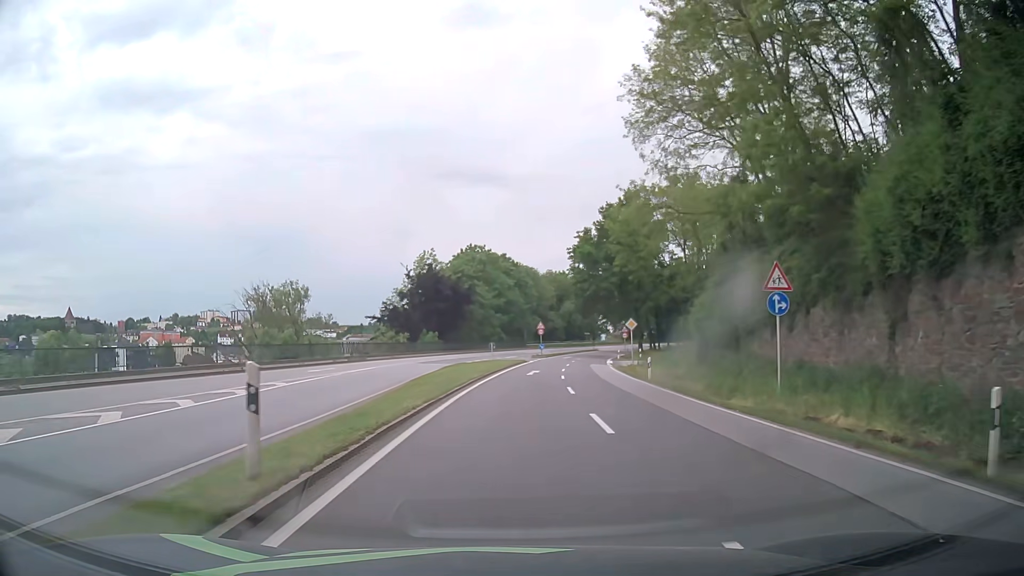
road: primary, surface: asphalt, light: Day
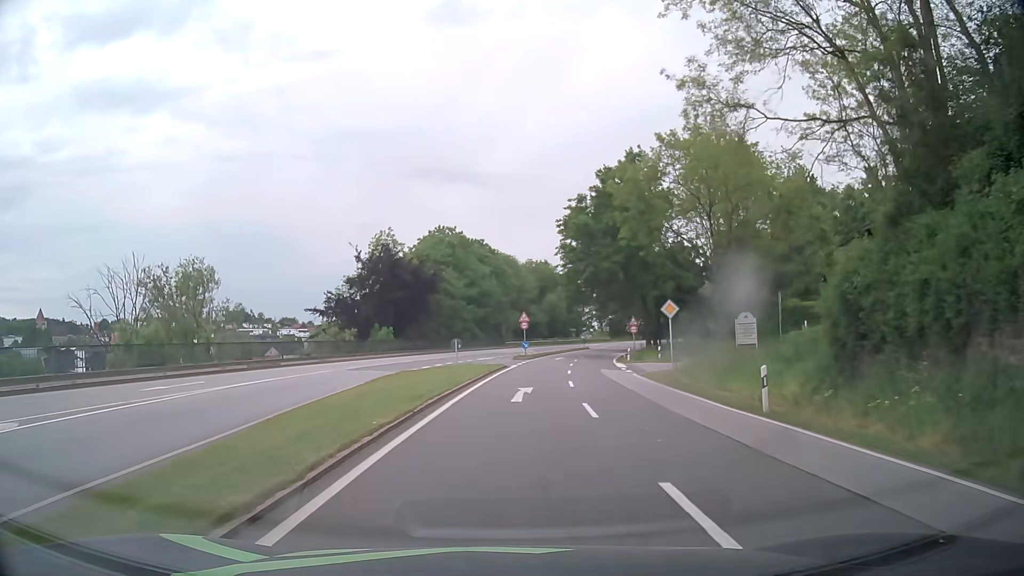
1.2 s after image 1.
(+0.2, +16.0) m; +2°
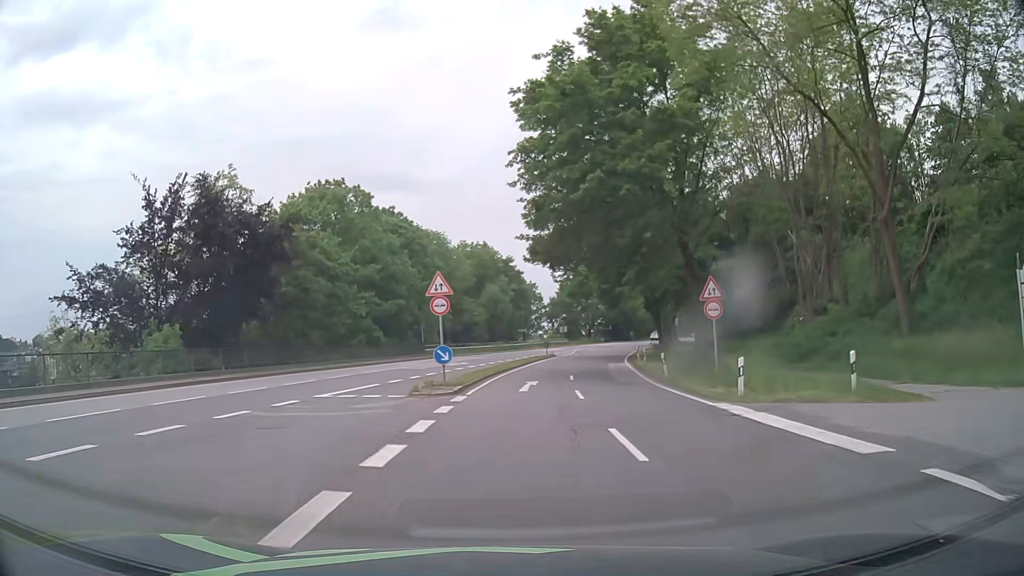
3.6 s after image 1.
(+1.4, +32.1) m; +5°
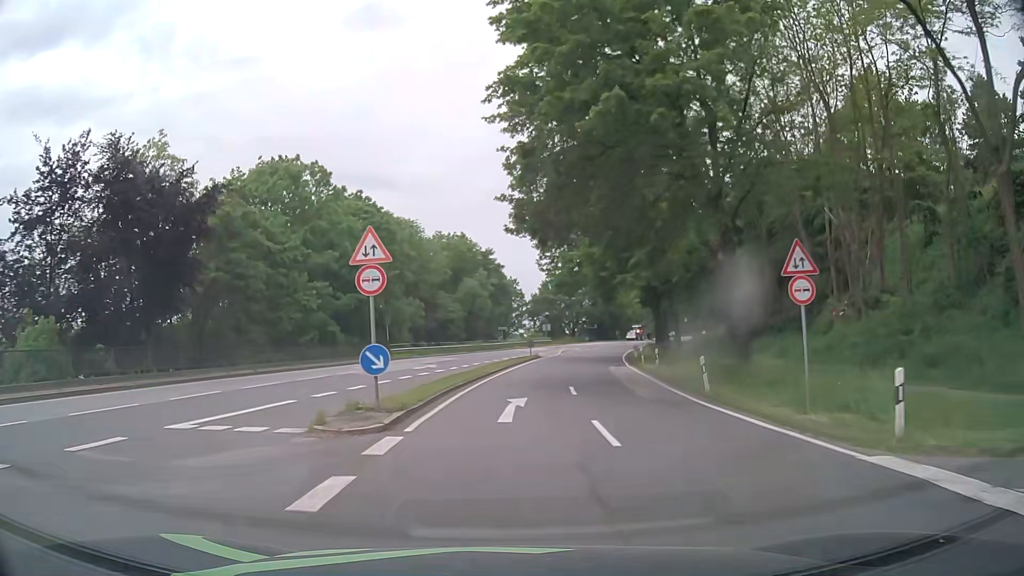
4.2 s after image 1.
(+0.1, +8.0) m; +2°
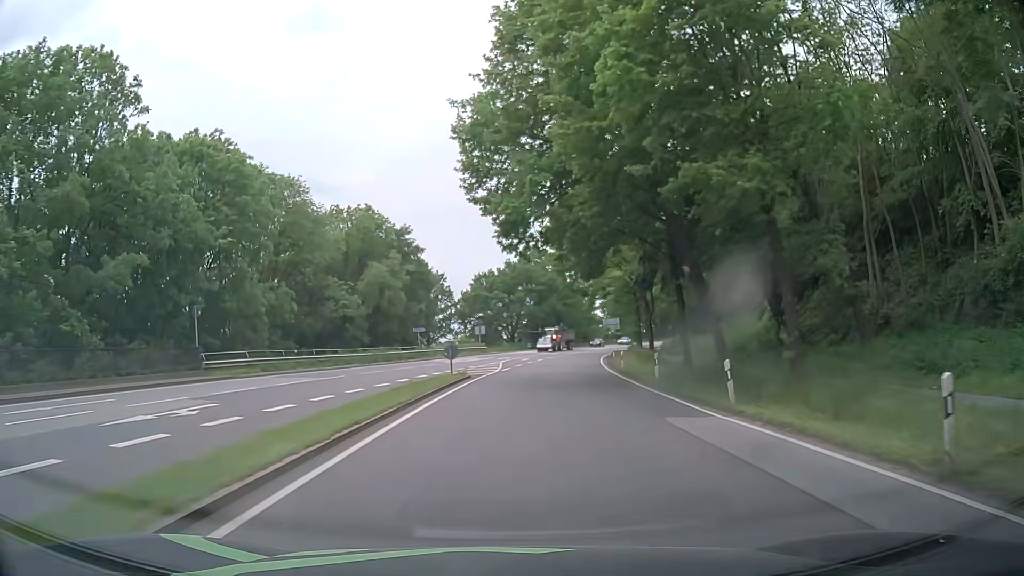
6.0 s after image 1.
(+1.1, +24.1) m; +5°
